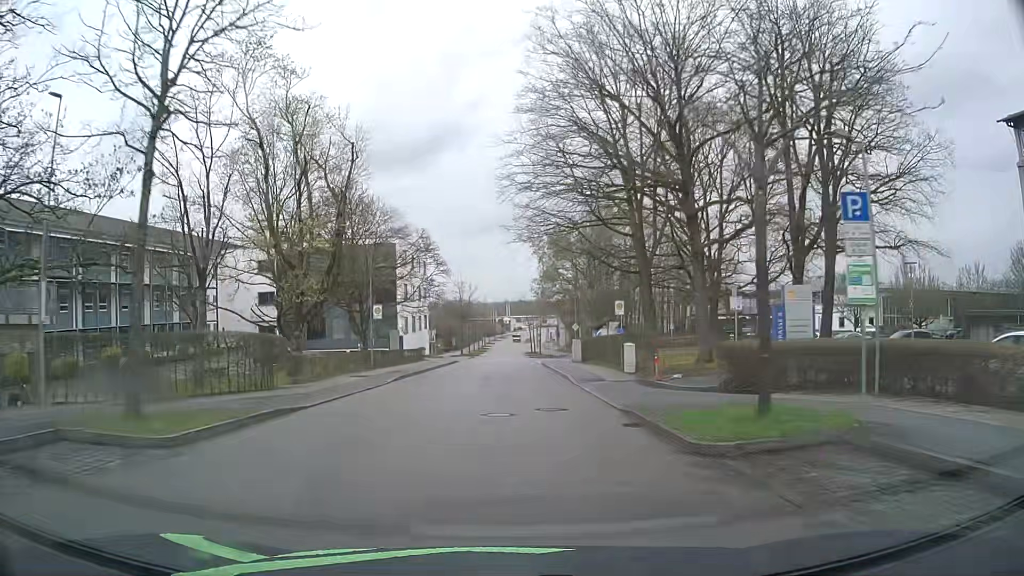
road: residential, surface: asphalt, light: Day
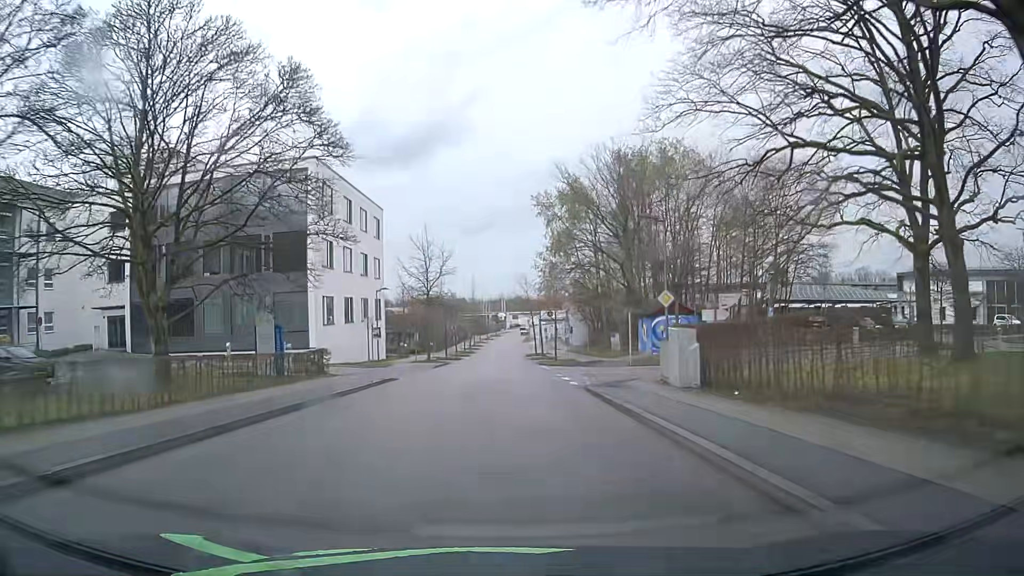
(+0.2, +30.3) m; 0°
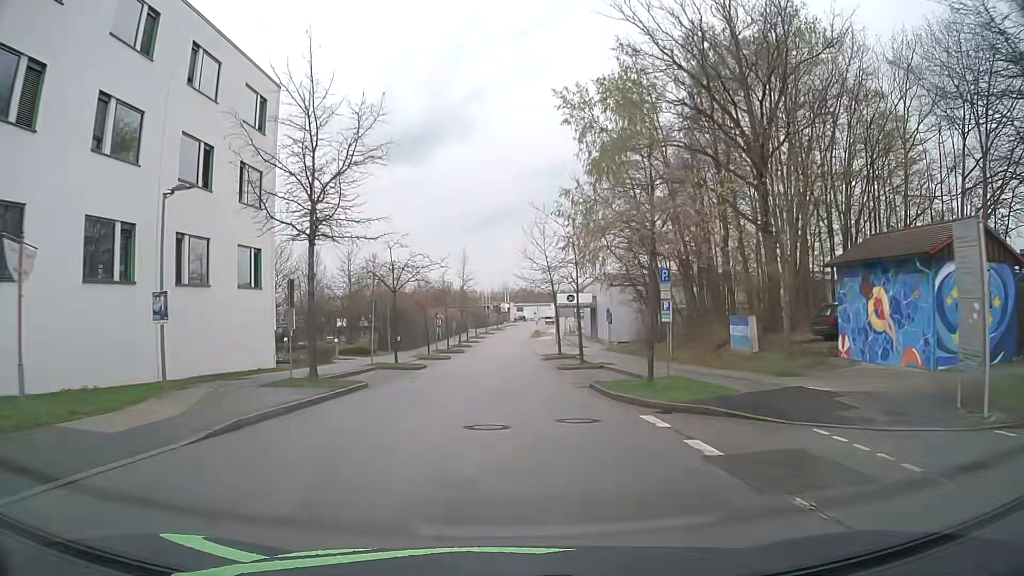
(+0.1, +30.6) m; 0°
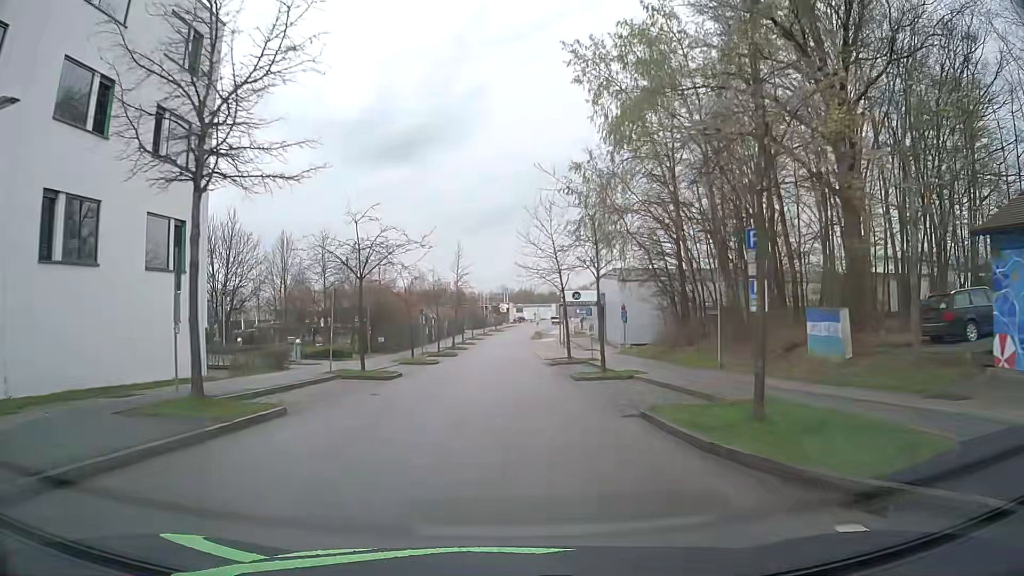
(0.0, +7.6) m; +1°
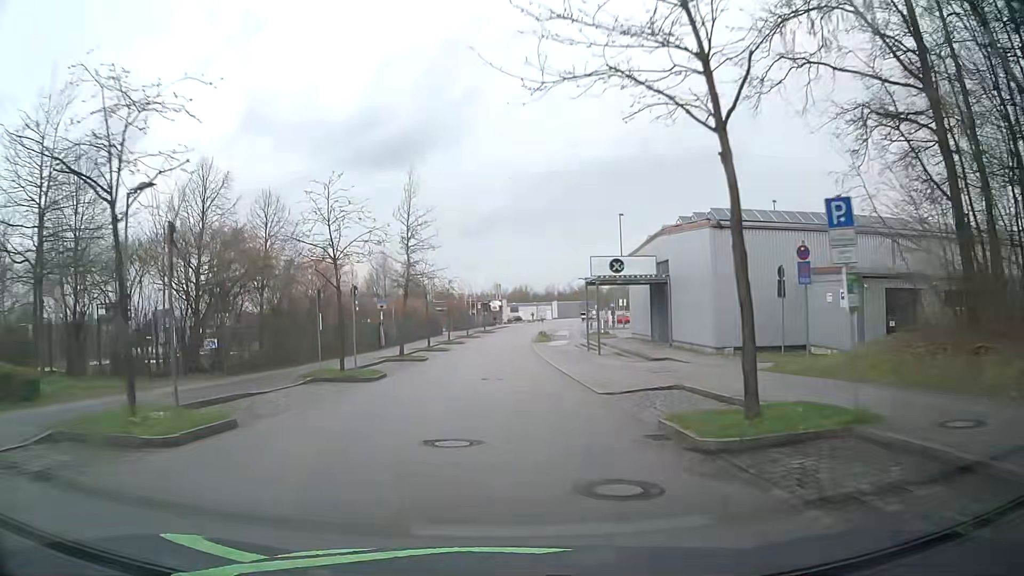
(0.0, +30.3) m; 0°
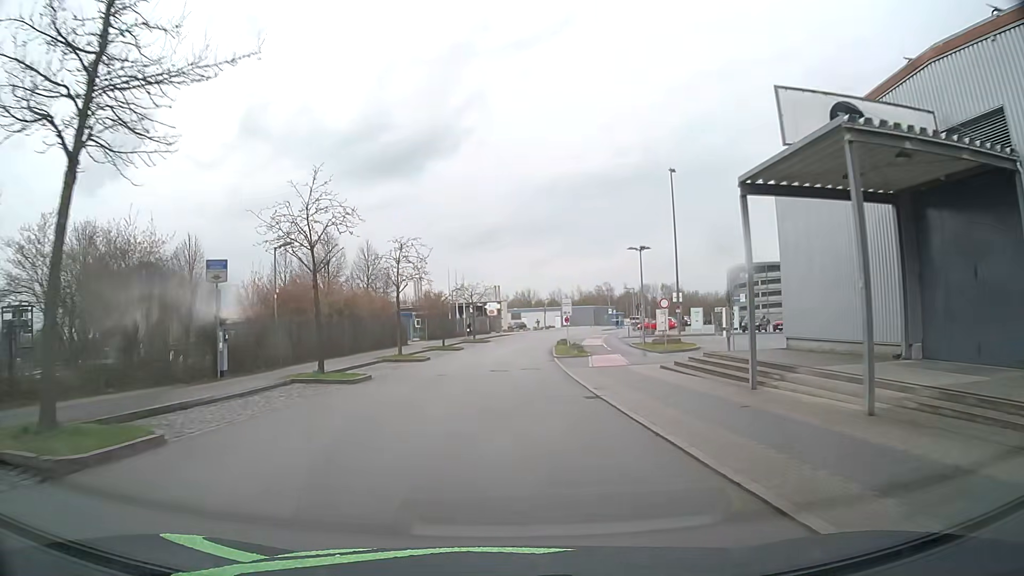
(+0.1, +30.3) m; 0°
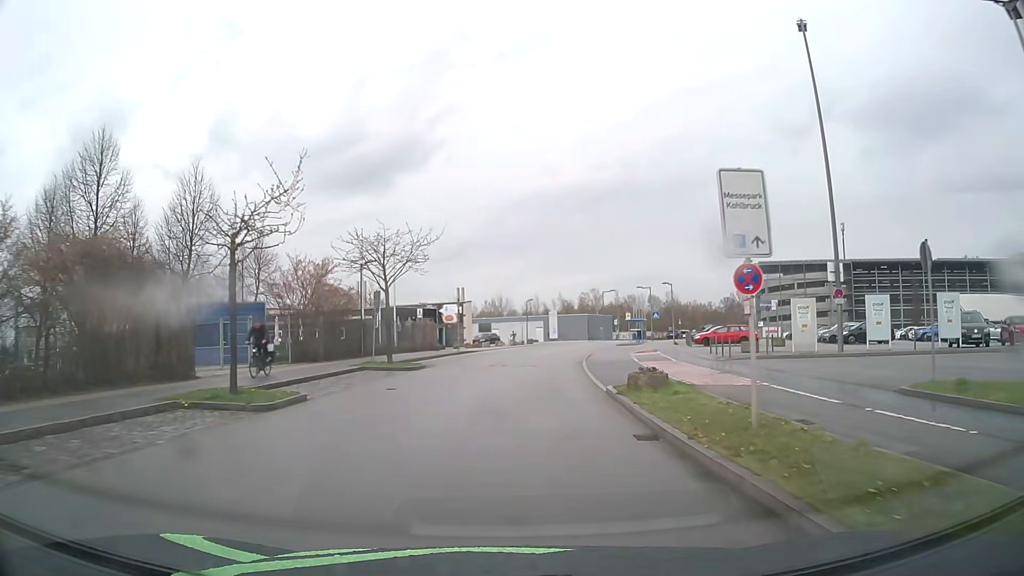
(+0.2, +35.6) m; +3°
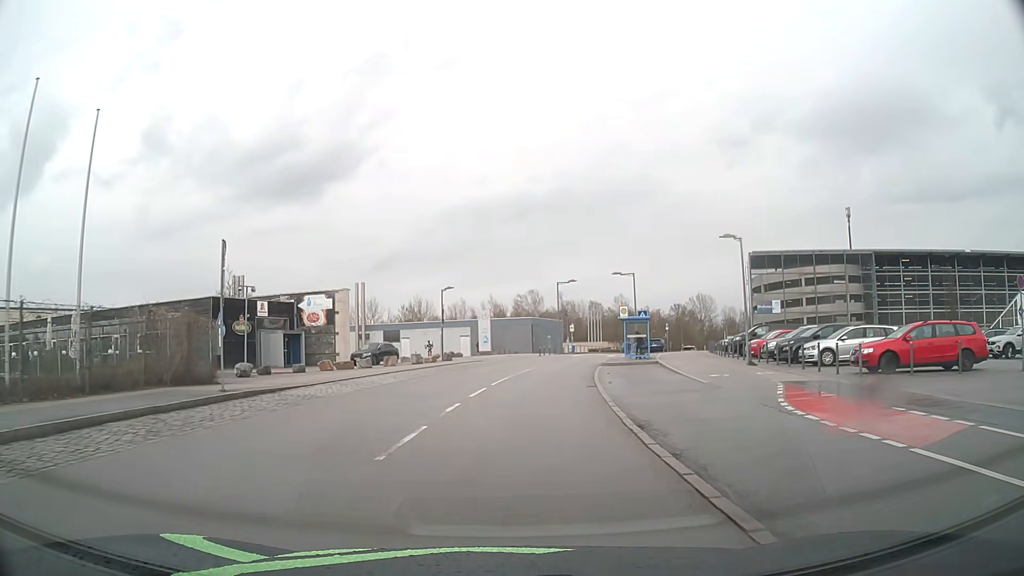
(+1.6, +31.0) m; +6°
(0, +10) (+1, +20) (+2, +30) (+4, +40) (+6, +50) (+9, +59) (+12, +69) (+15, +78) (+19, +87) (+24, +96) m
